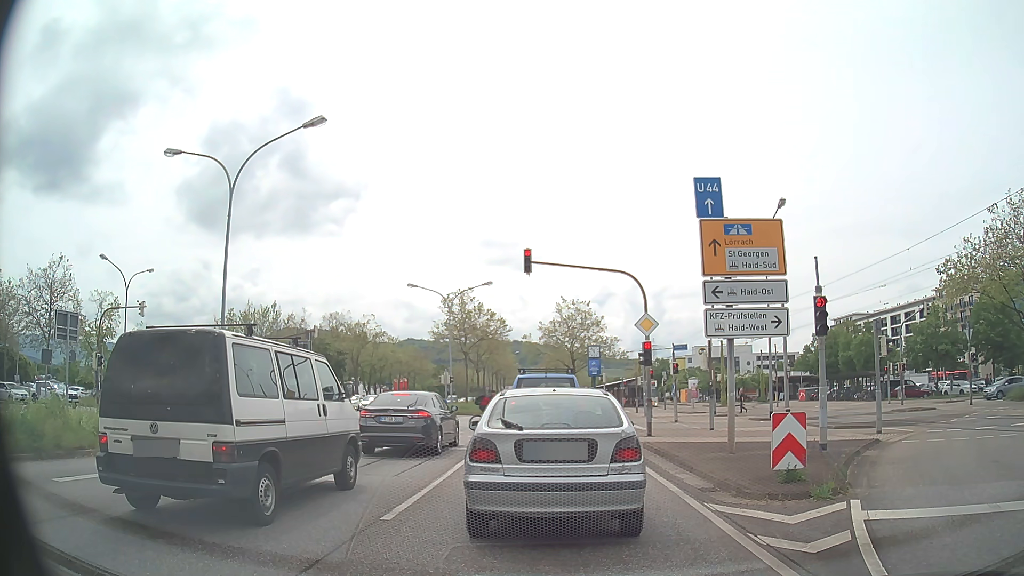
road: primary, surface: asphalt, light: Day
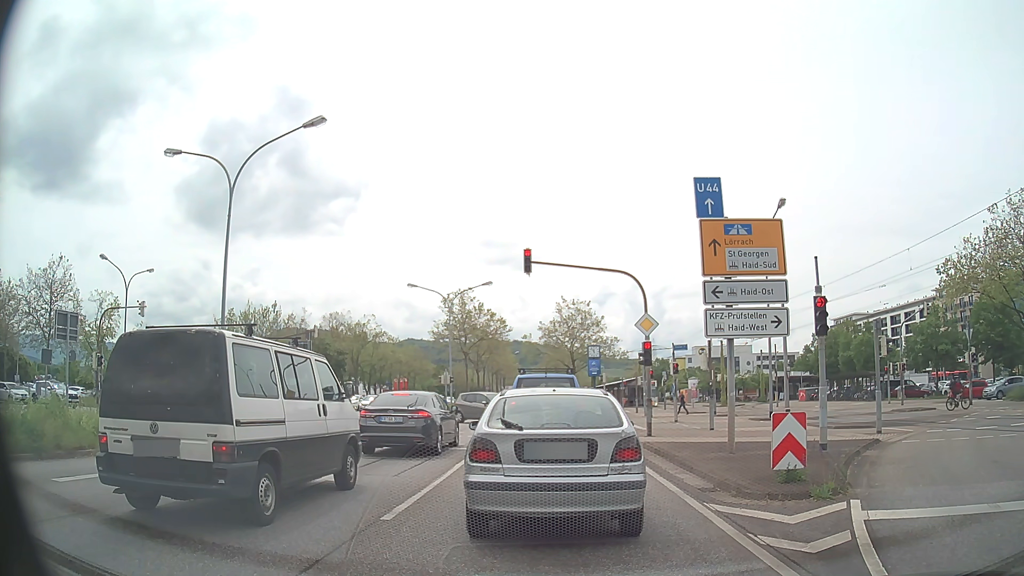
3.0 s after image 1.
(0.0, 0.0) m; 0°
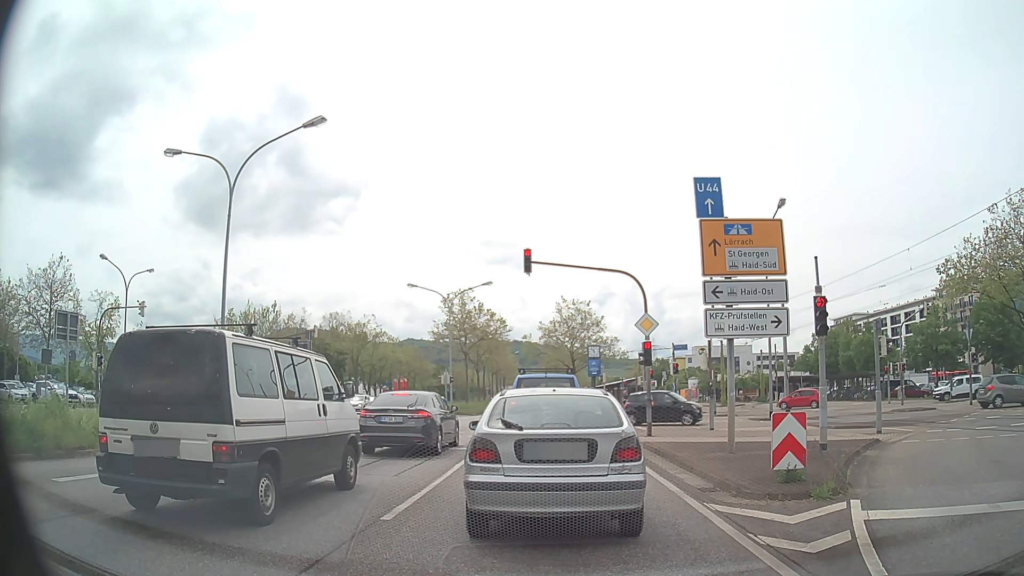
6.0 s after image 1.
(0.0, 0.0) m; 0°
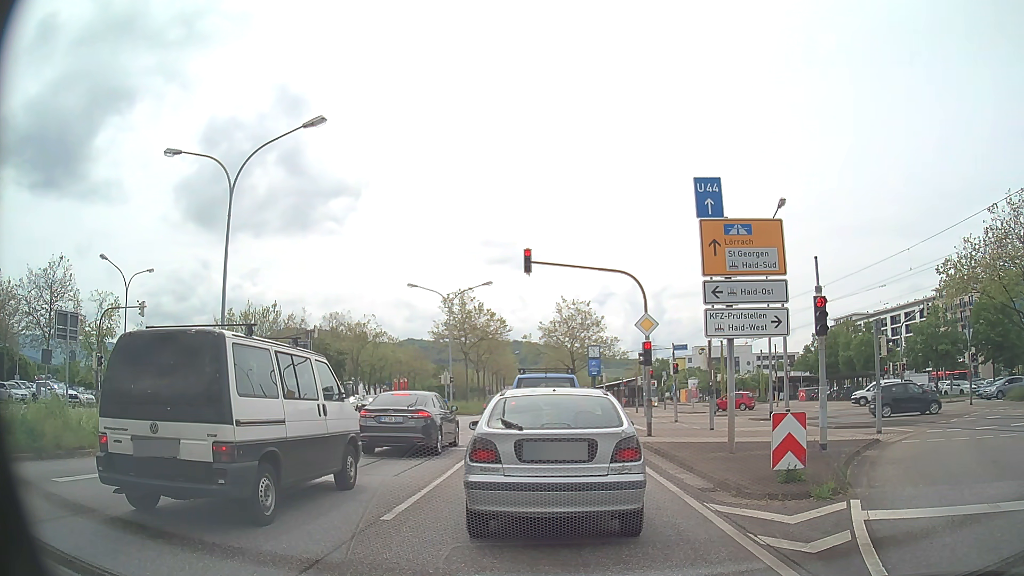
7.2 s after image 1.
(0.0, 0.0) m; 0°
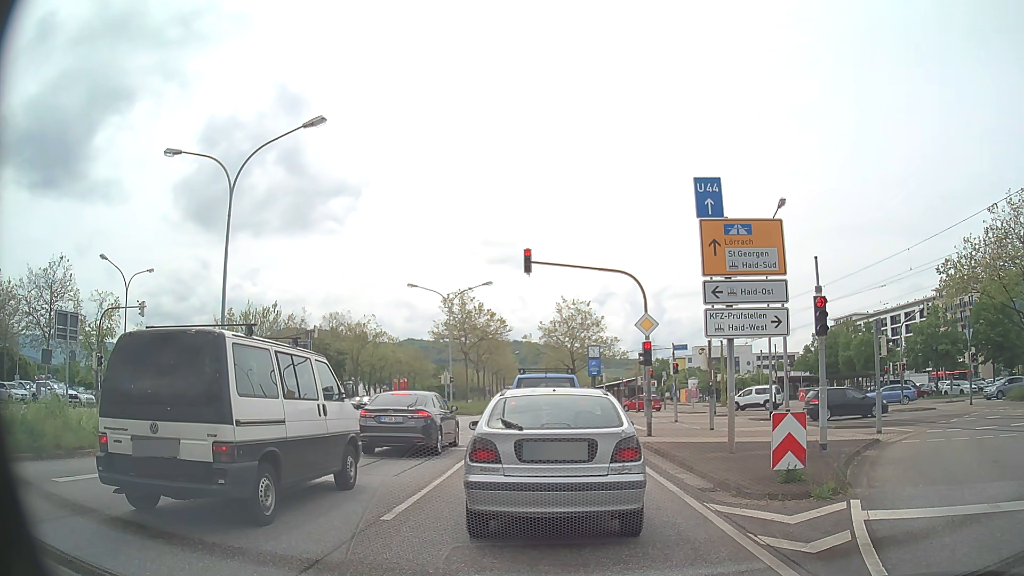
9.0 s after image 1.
(0.0, 0.0) m; 0°
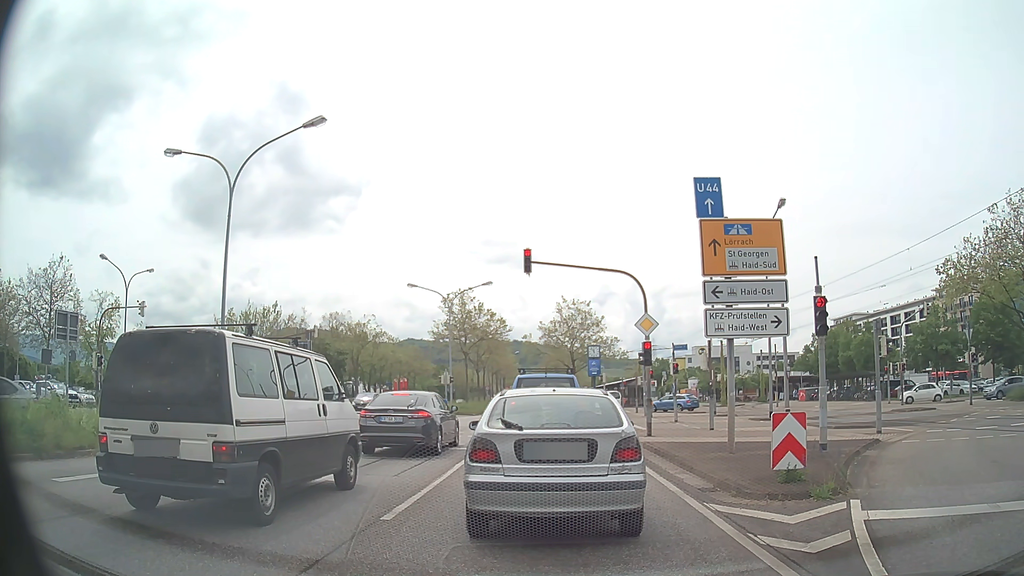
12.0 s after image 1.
(0.0, 0.0) m; 0°
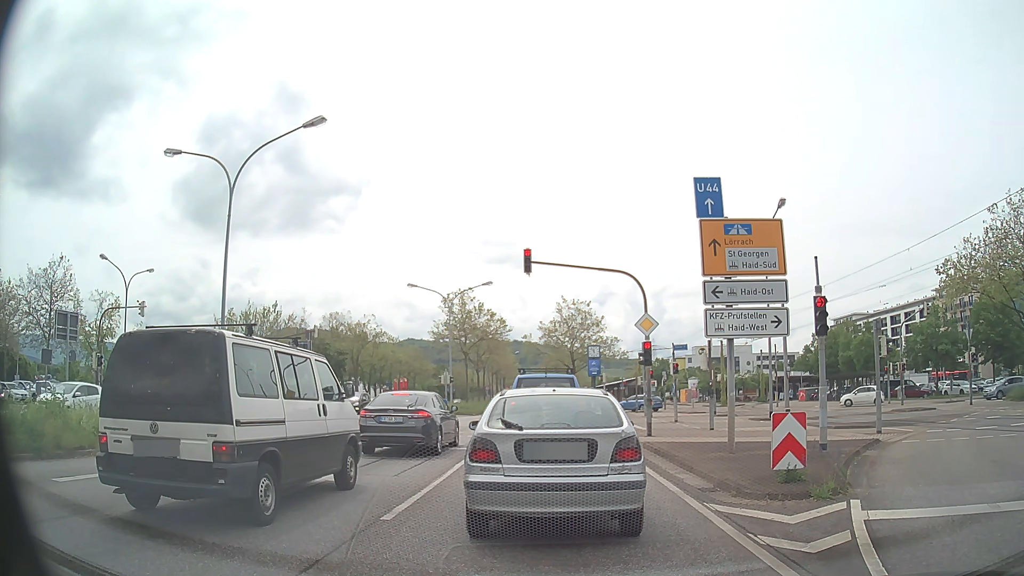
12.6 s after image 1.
(0.0, 0.0) m; 0°
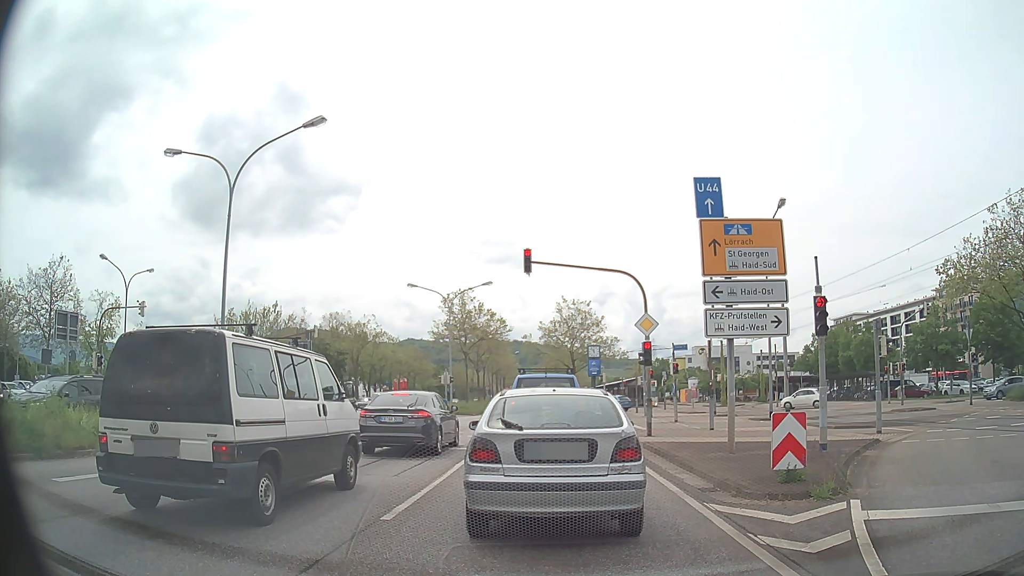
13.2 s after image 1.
(0.0, 0.0) m; 0°
